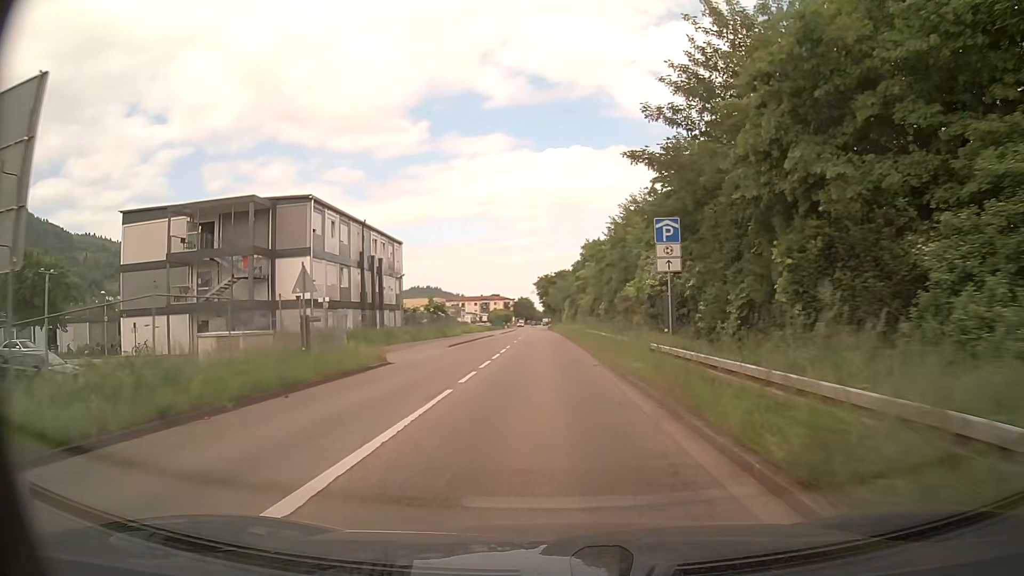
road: tertiary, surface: asphalt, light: Day
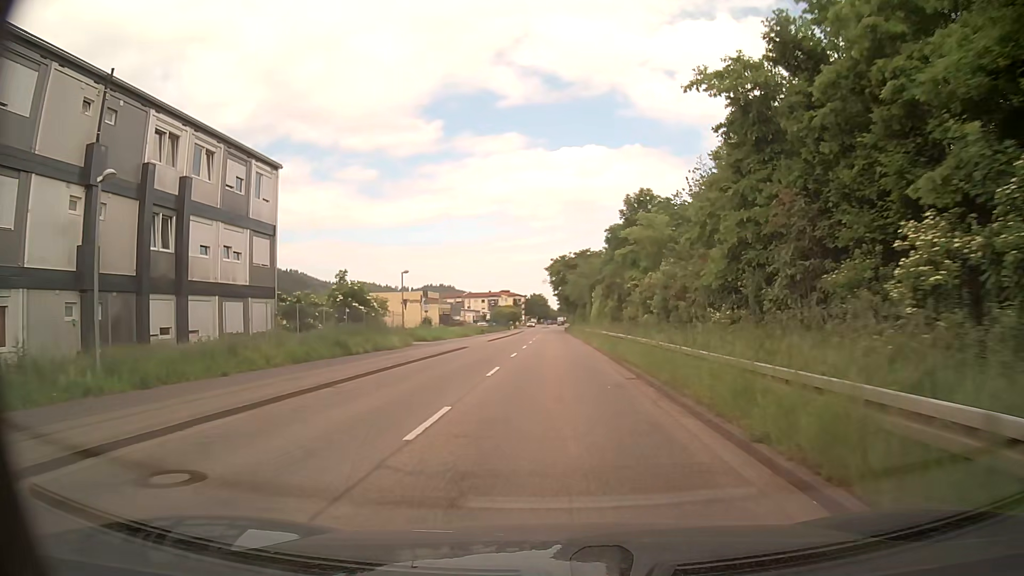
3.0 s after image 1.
(-0.6, +34.3) m; -1°
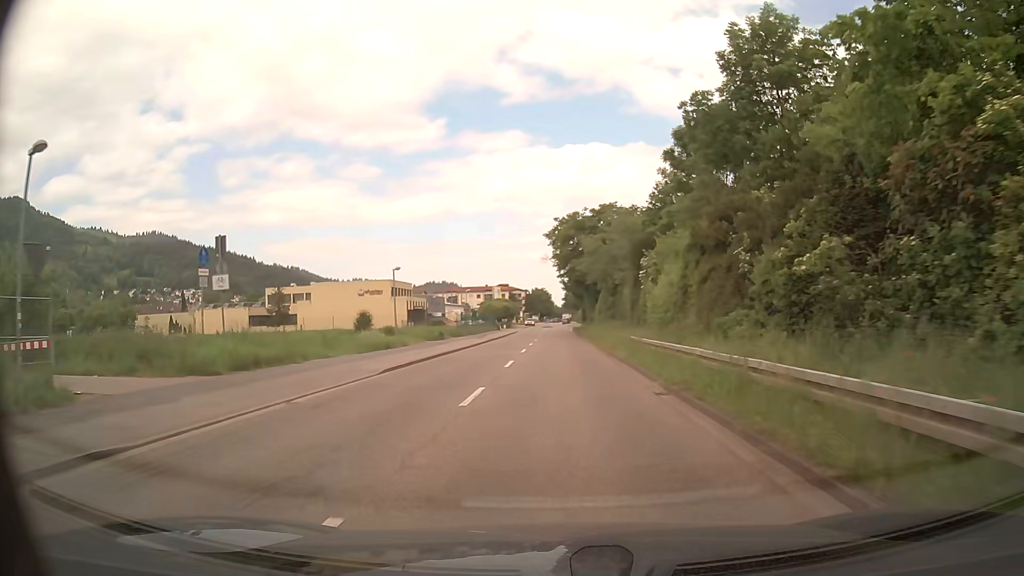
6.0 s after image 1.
(0.0, +33.1) m; 0°
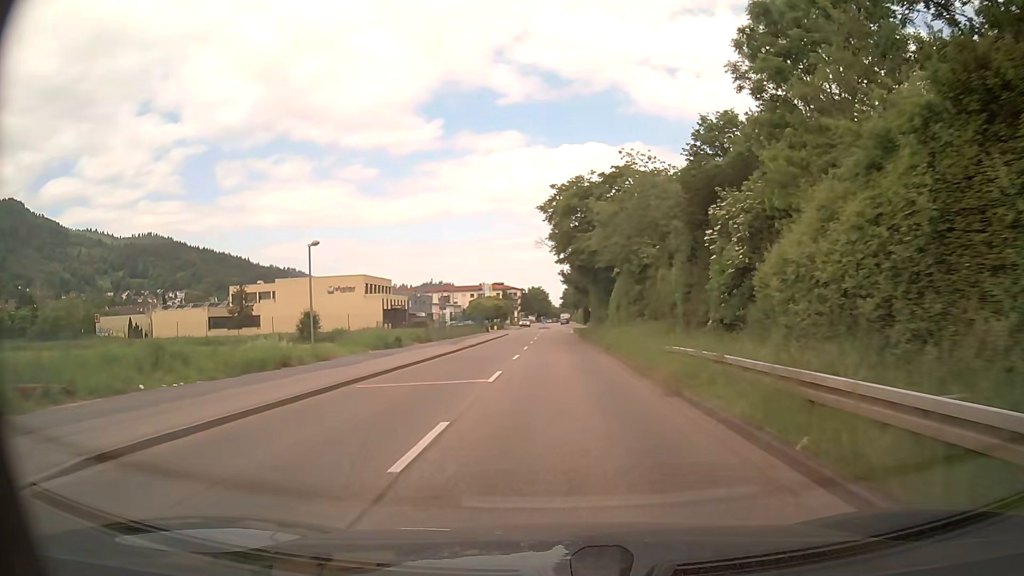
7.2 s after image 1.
(0.0, +13.8) m; 0°
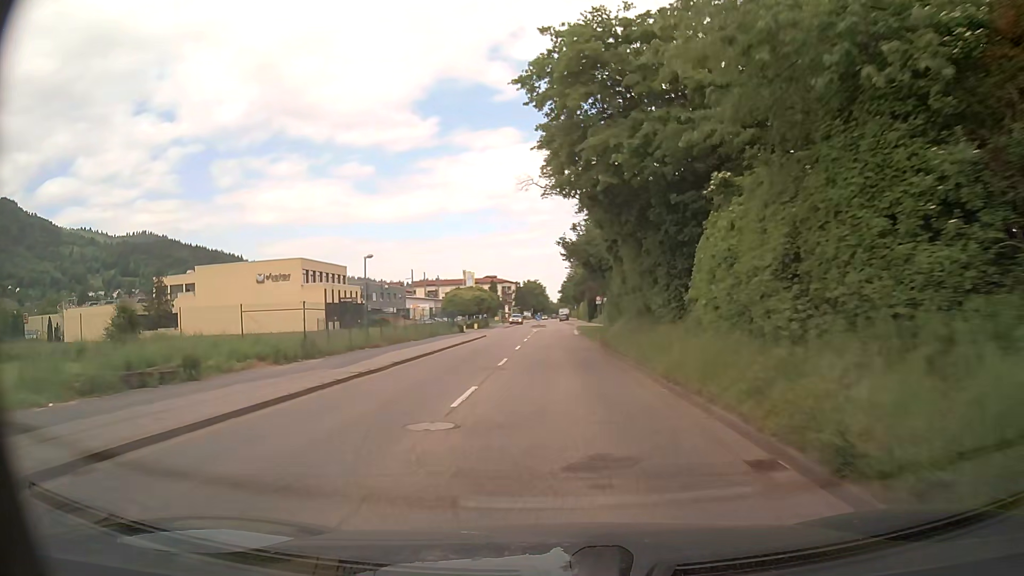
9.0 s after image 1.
(0.0, +22.6) m; 0°
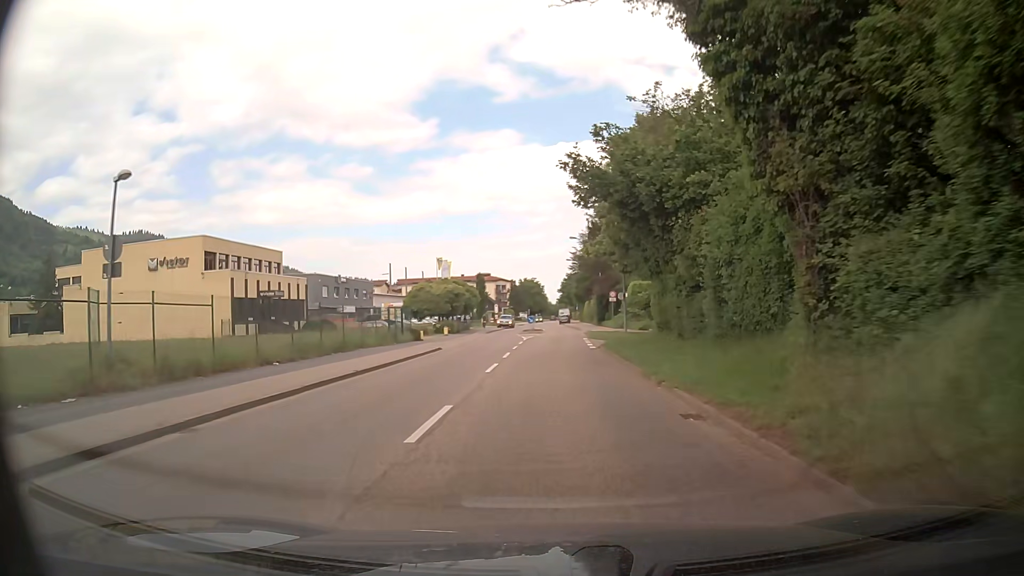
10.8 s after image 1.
(-0.1, +21.0) m; 0°
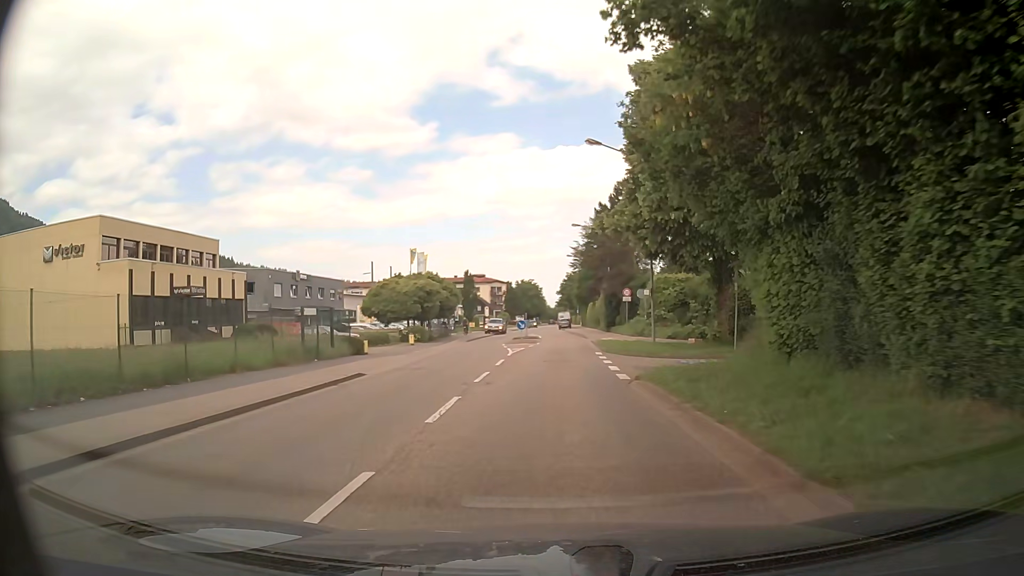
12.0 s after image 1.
(0.0, +13.2) m; 0°
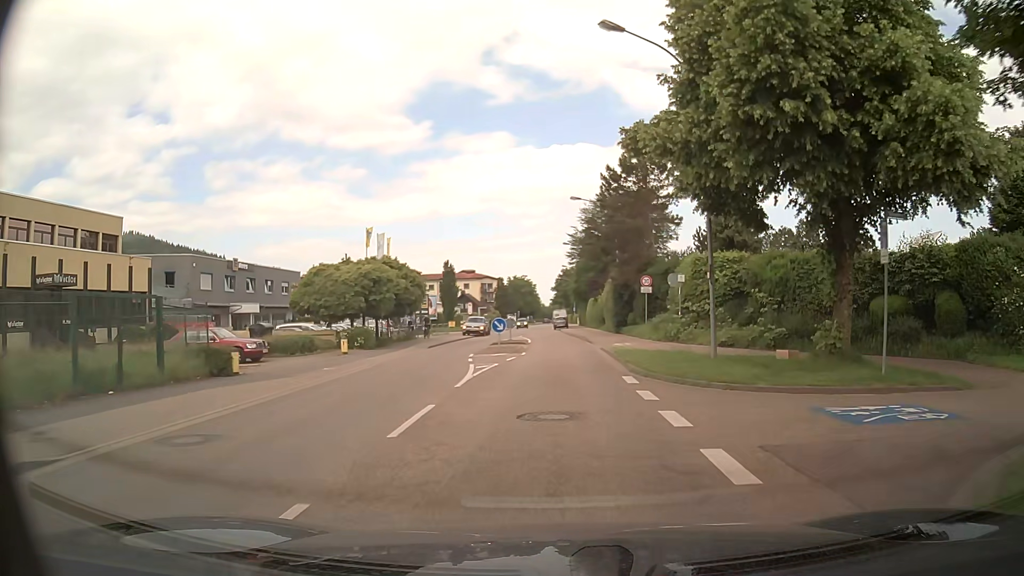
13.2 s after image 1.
(0.0, +13.2) m; +1°
(0, +10) (0, +20) (0, +30) (0, +40) (-1, +50) (-1, +60) (-2, +70) (-2, +80) (-2, +90) (-3, +100) m
